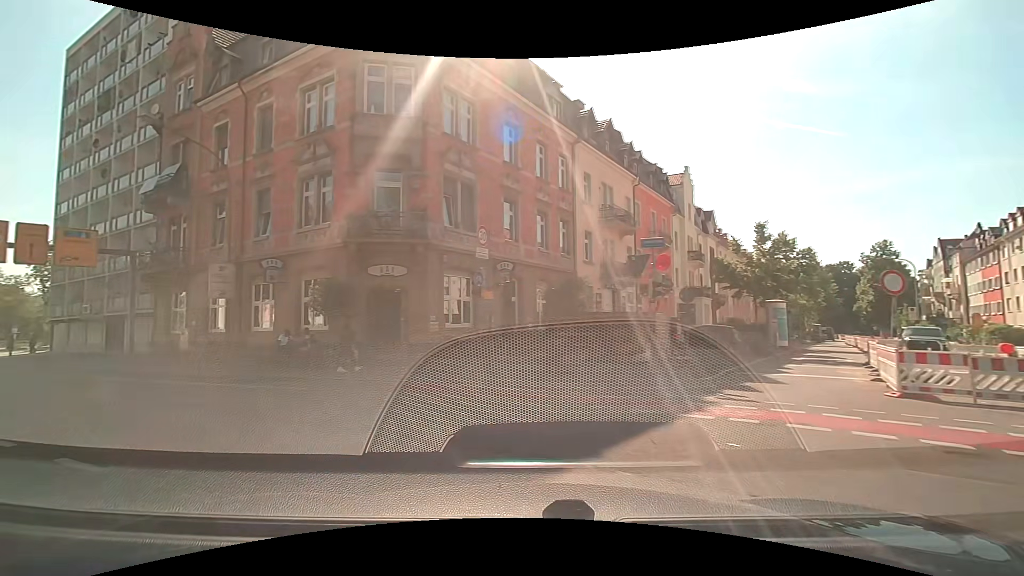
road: residential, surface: asphalt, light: Day
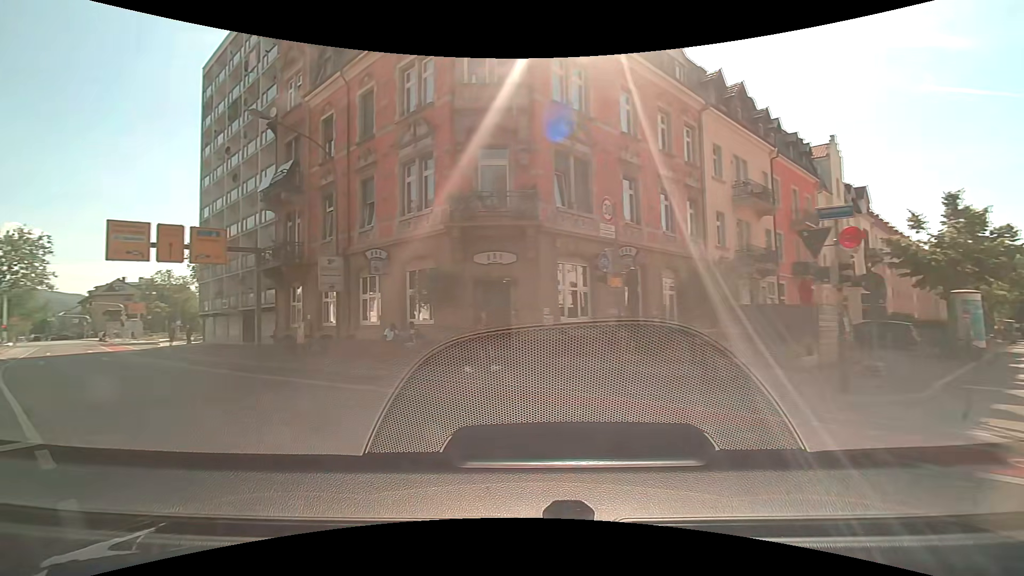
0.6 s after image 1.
(-0.3, +2.5) m; -14°
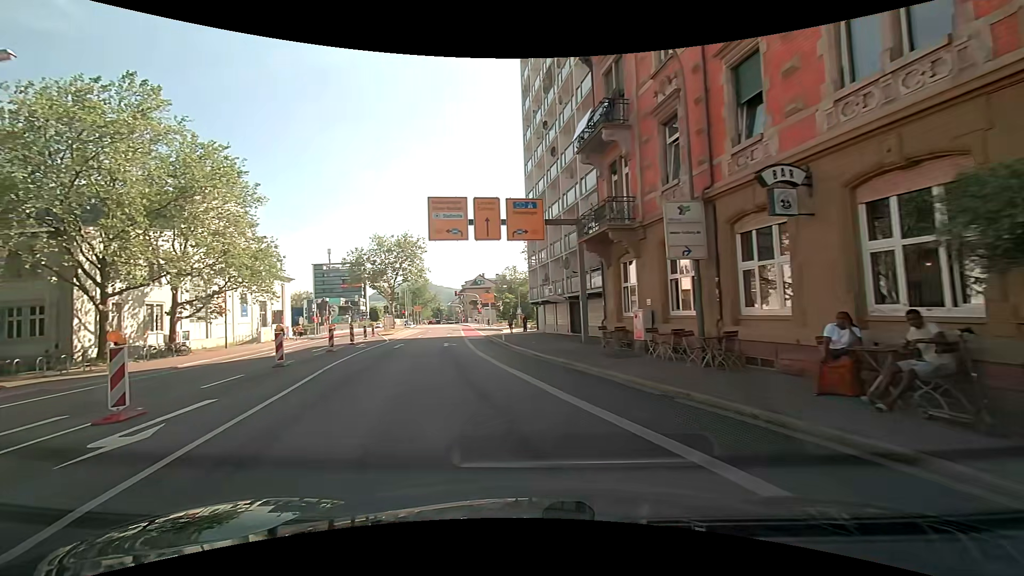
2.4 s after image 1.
(-2.8, +8.4) m; -34°
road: secondary
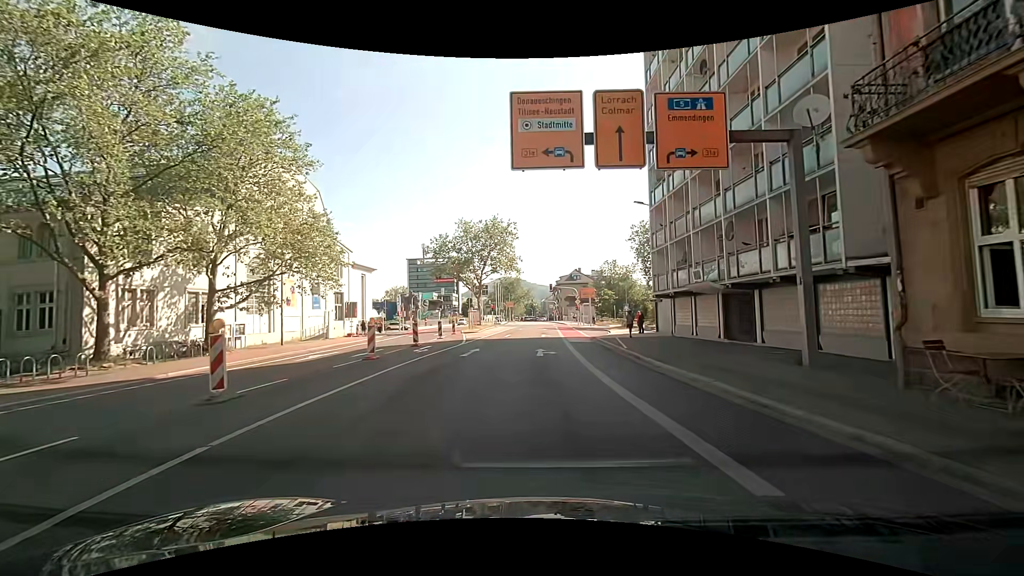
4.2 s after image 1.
(-1.5, +10.3) m; -13°
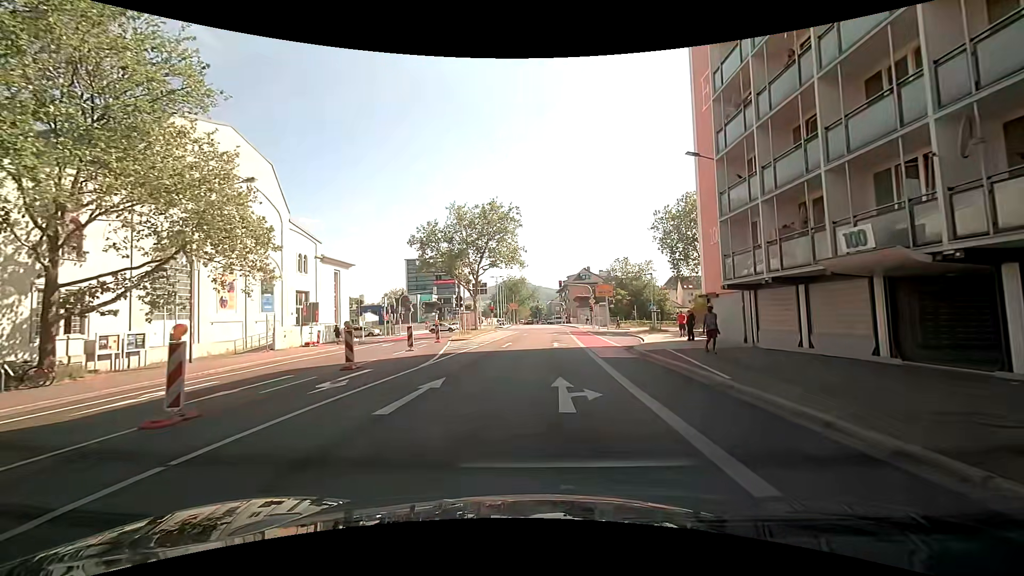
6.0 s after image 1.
(+0.4, +10.8) m; +1°
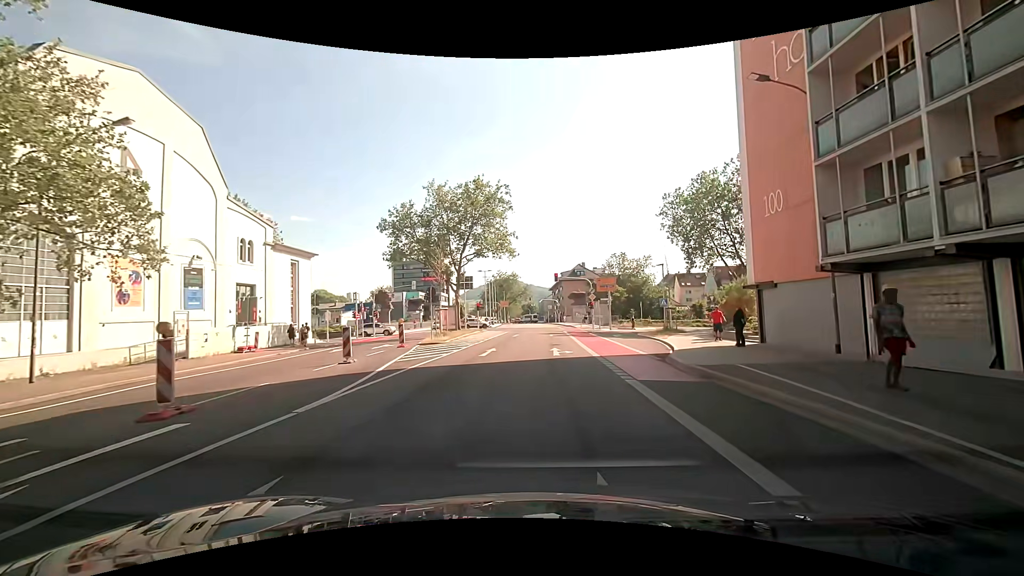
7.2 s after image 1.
(+0.1, +7.9) m; +2°
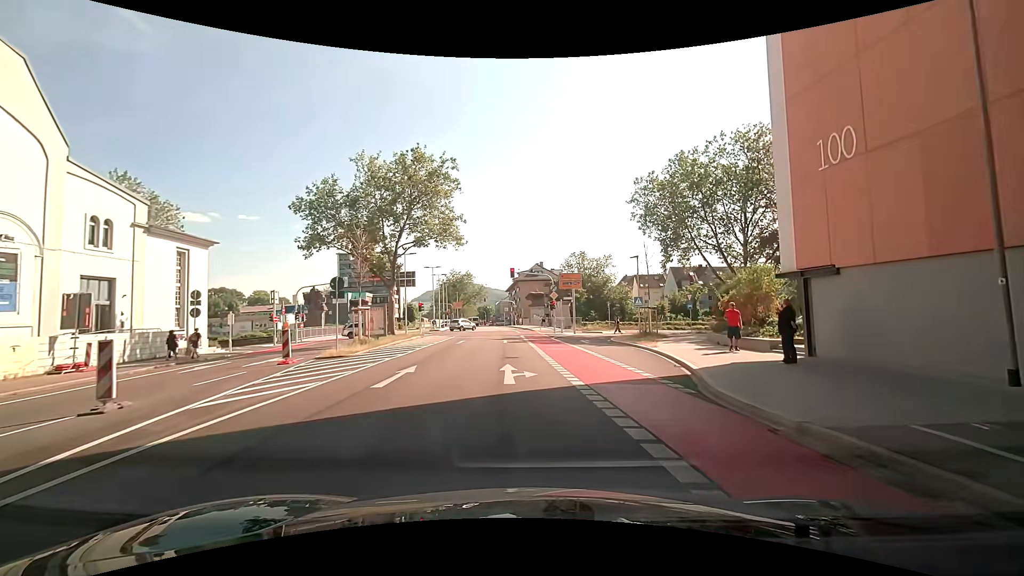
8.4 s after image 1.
(+0.2, +8.0) m; +5°
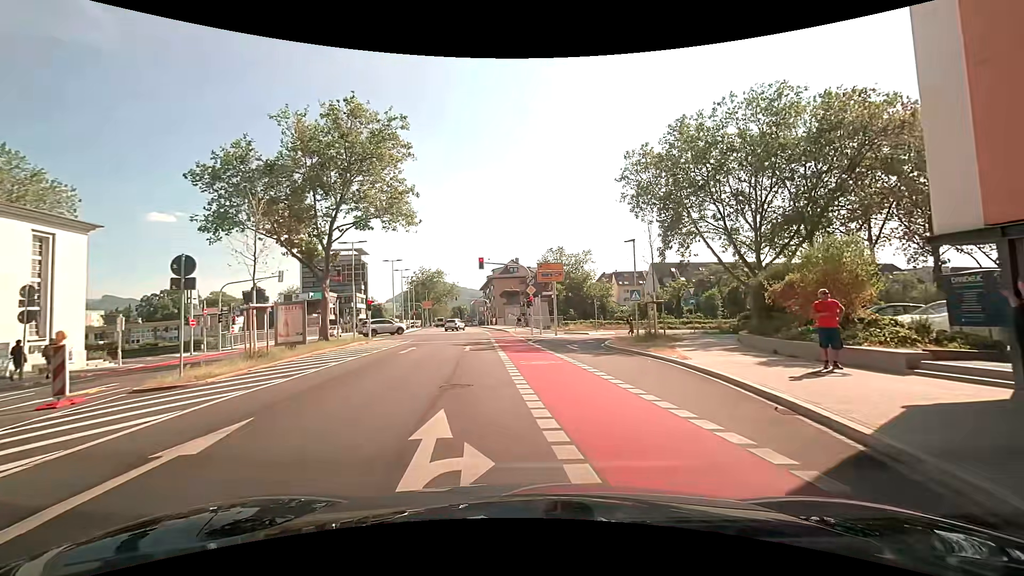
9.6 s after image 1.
(+0.1, +7.8) m; +2°
